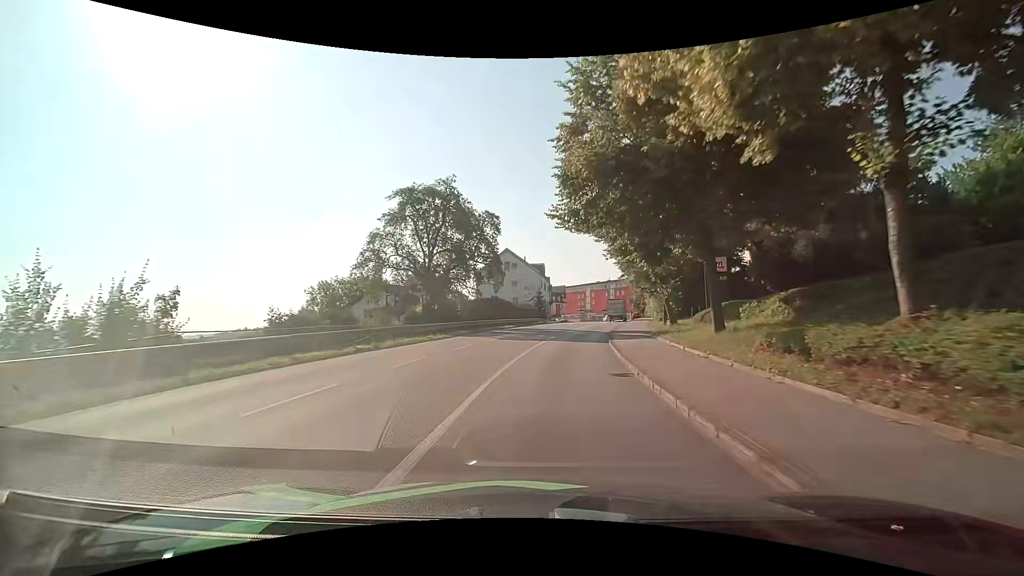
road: tertiary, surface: asphalt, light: Day
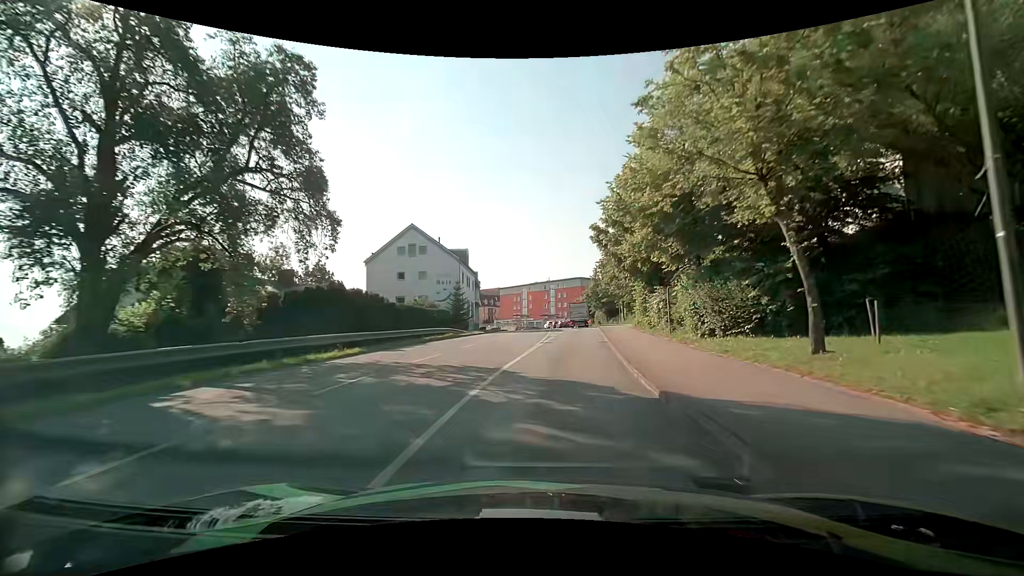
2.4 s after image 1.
(+2.4, +27.1) m; +9°
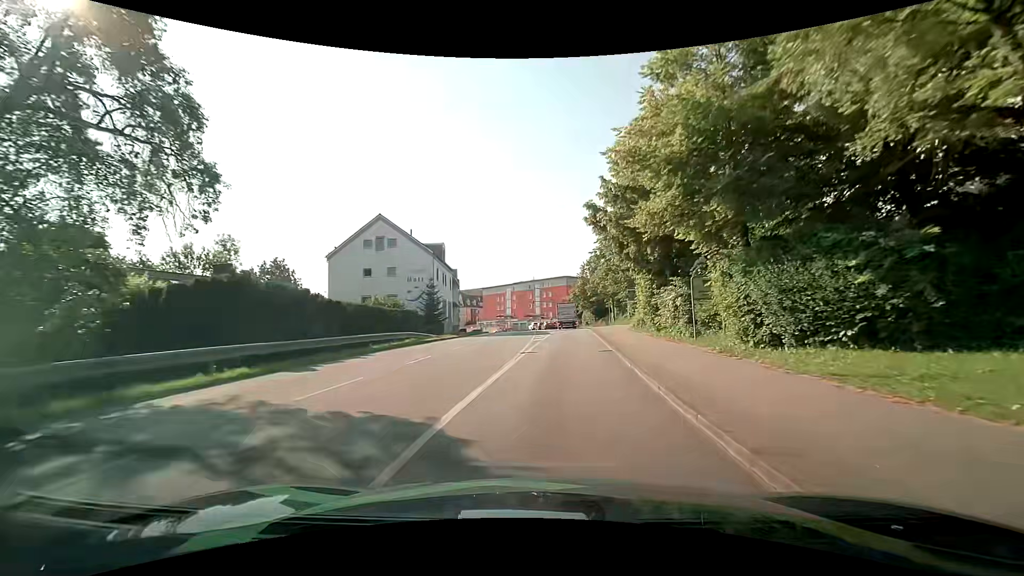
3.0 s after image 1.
(+0.1, +6.3) m; +2°
(0, +10) (+1, +20) (+1, +30) (+2, +40) (+3, +50) (+3, +60) (+3, +70) (+3, +80) (+1, +90) (0, +100) m
